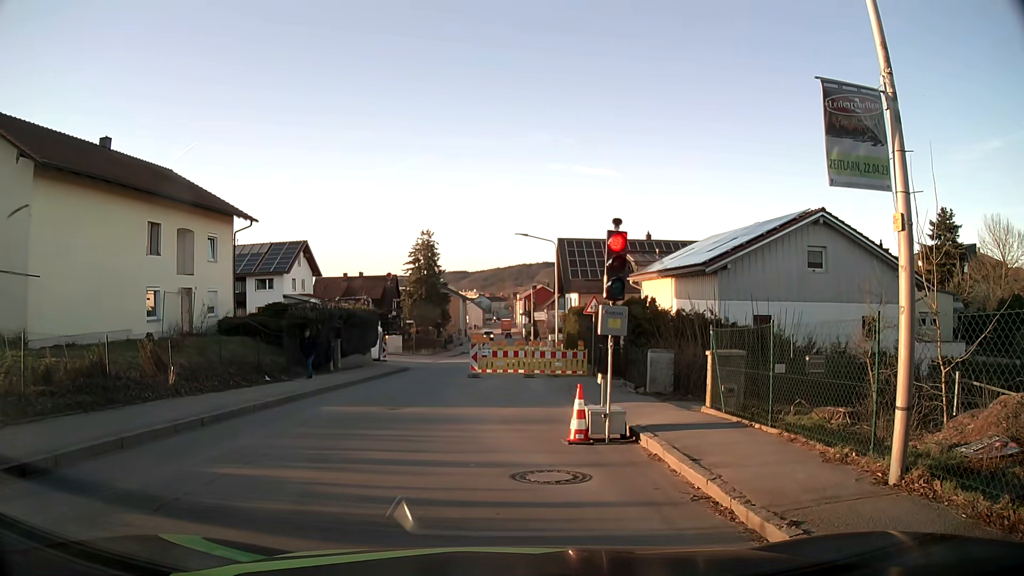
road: tertiary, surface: asphalt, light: Day
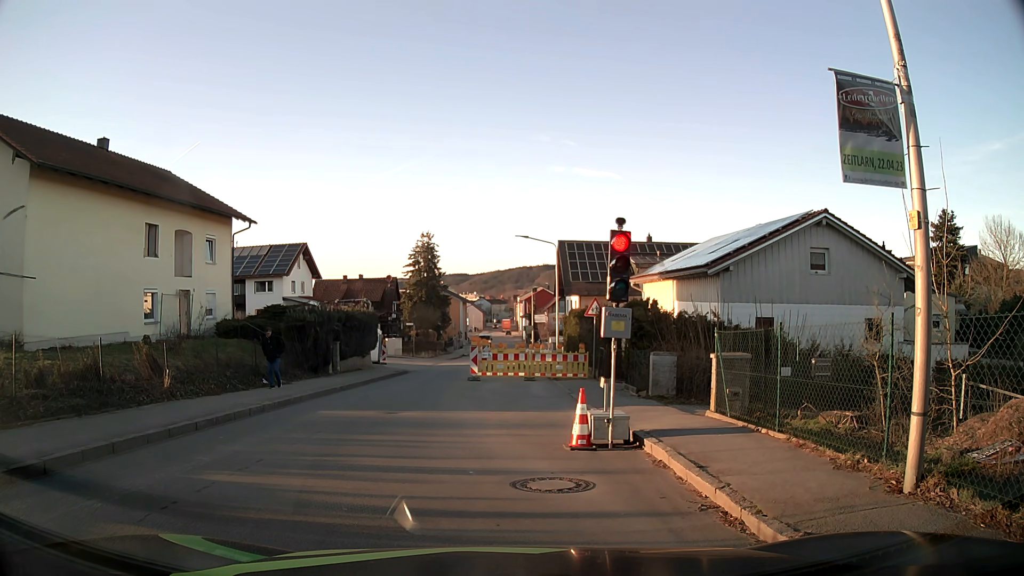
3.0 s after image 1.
(0.0, +0.3) m; 0°
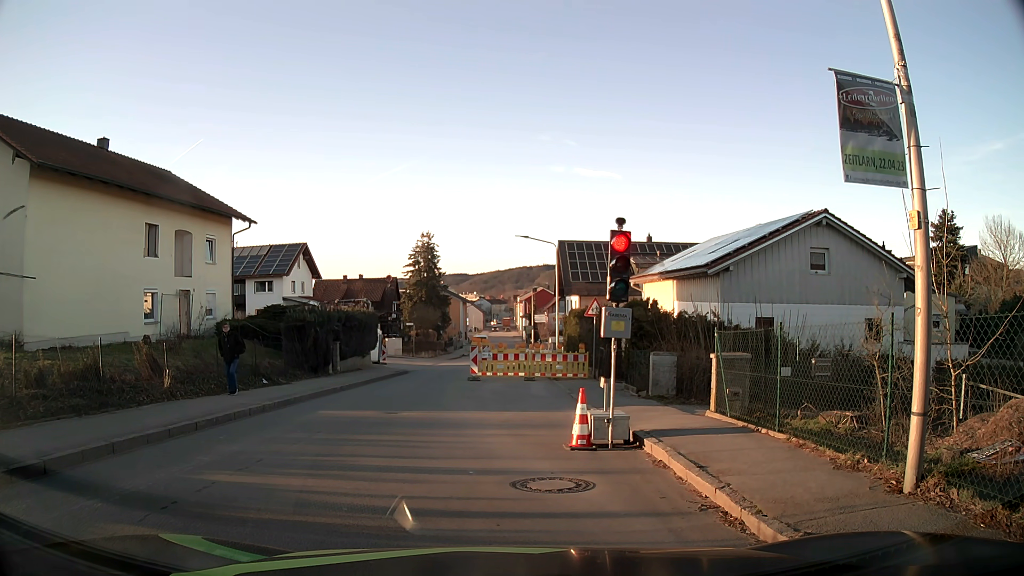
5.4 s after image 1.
(0.0, 0.0) m; 0°
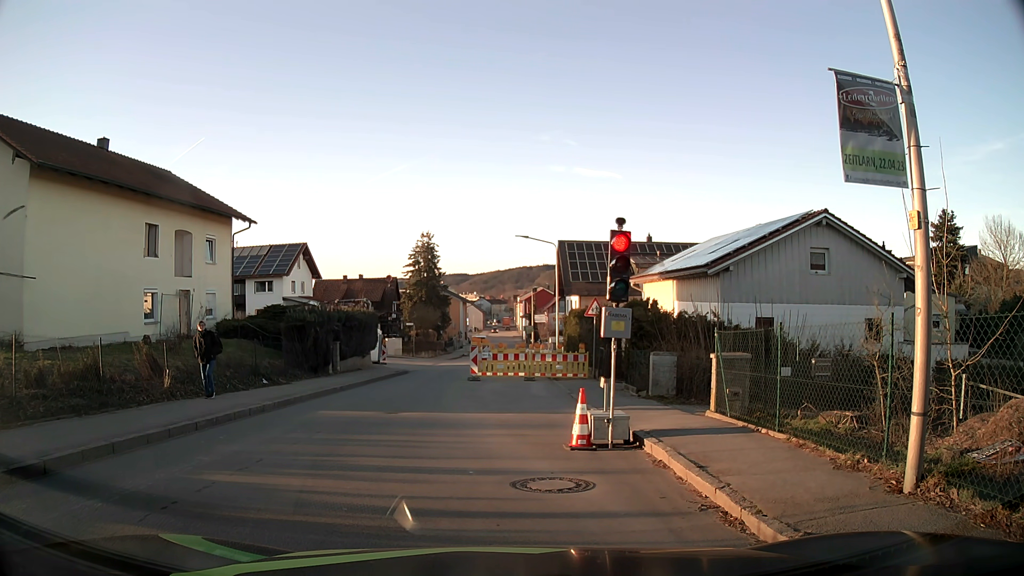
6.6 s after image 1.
(0.0, 0.0) m; 0°
(-2, +10) (-3, +20) (-3, +30) (-3, +40) (-3, +50) (-2, +60) (-1, +70) (0, +80) (+1, +90) (+1, +100) m
